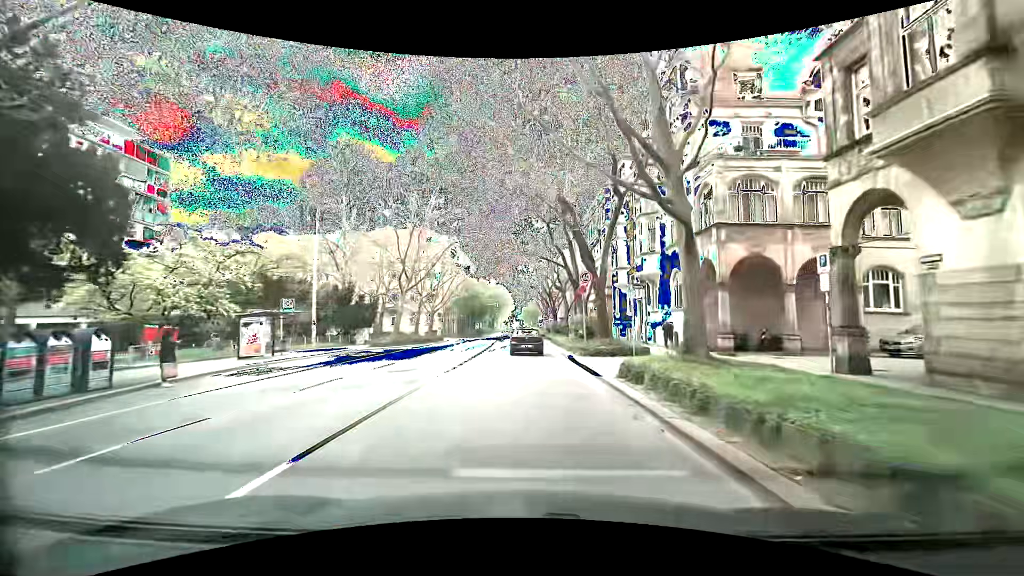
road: secondary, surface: asphalt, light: Day
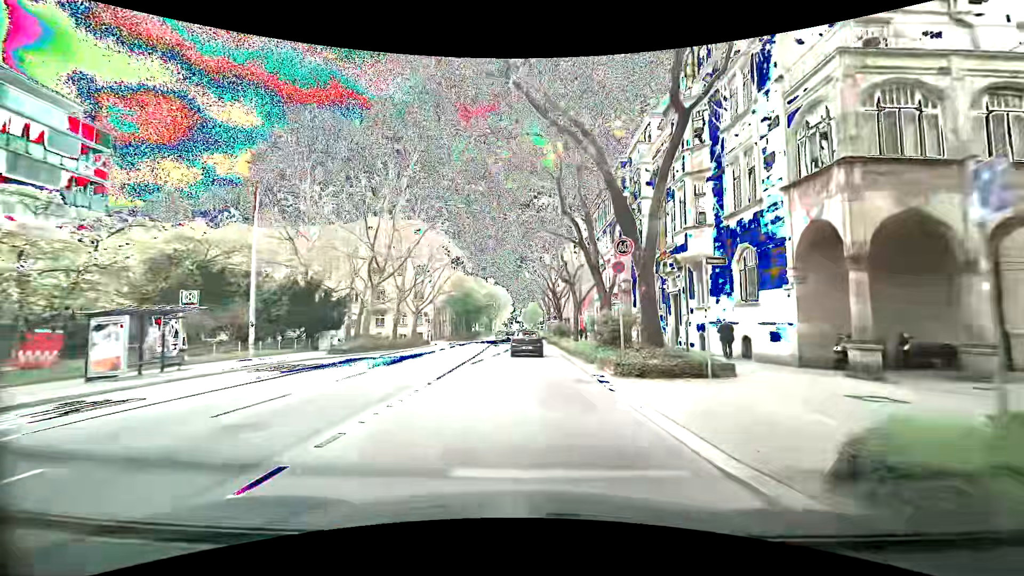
(-0.2, +9.2) m; -2°
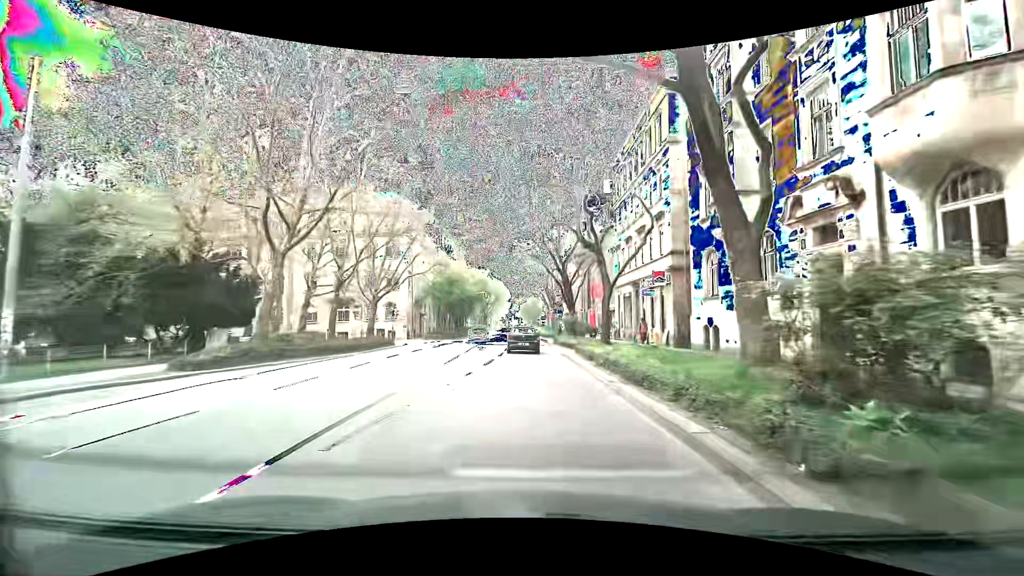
(+0.5, +14.9) m; +2°
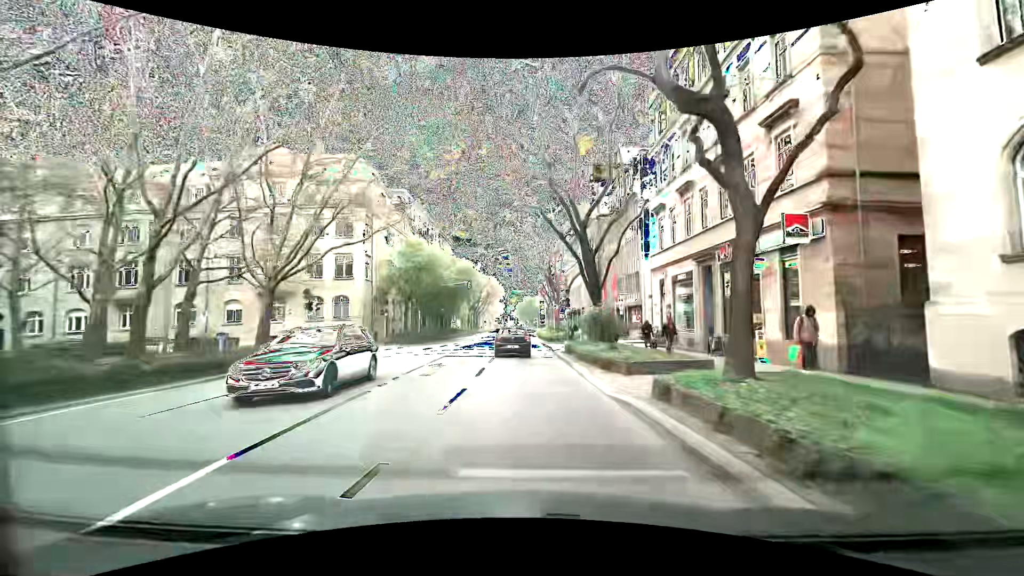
(-0.2, +15.6) m; -1°
